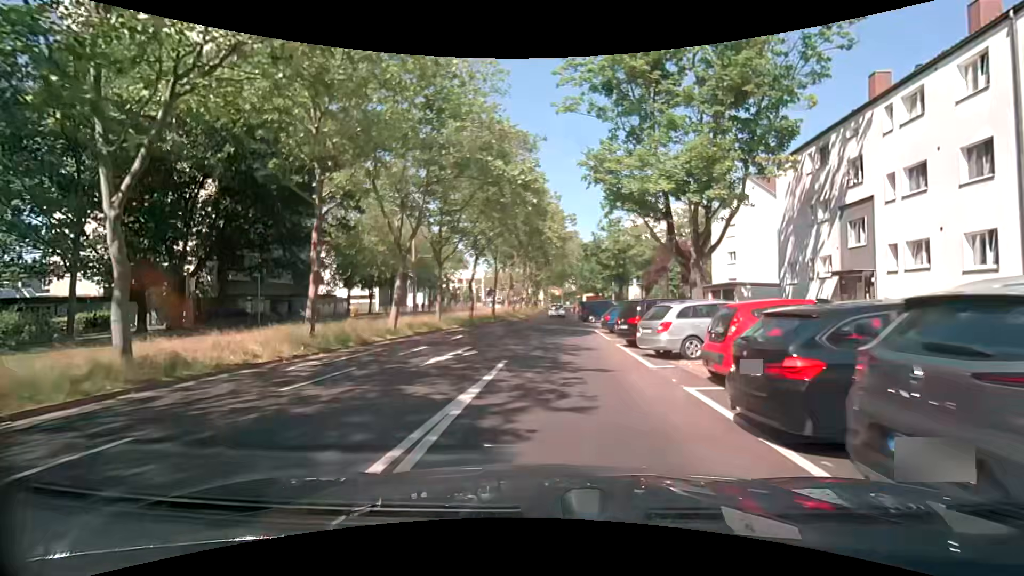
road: tertiary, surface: asphalt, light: Day
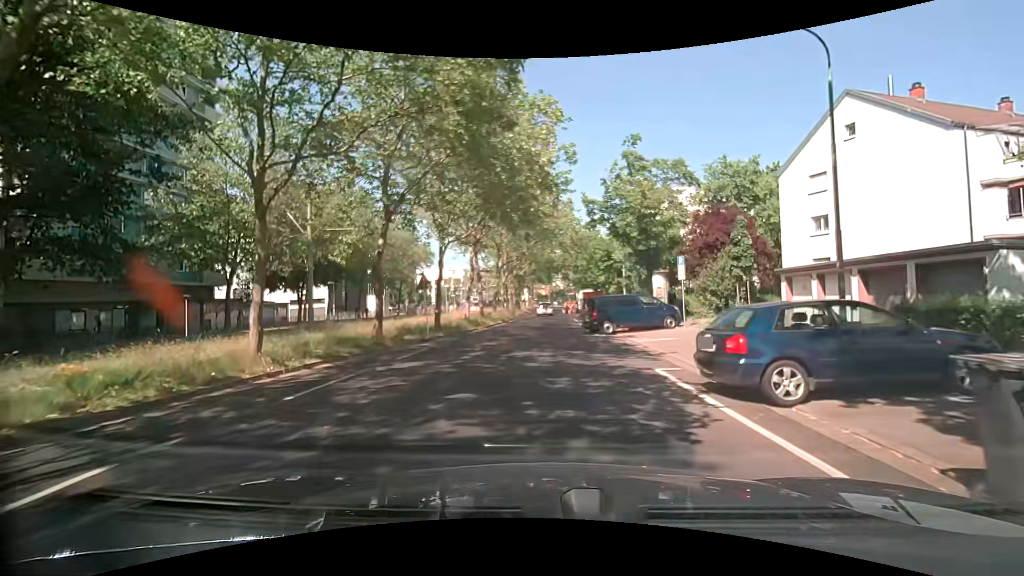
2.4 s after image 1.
(+0.4, +18.4) m; +2°
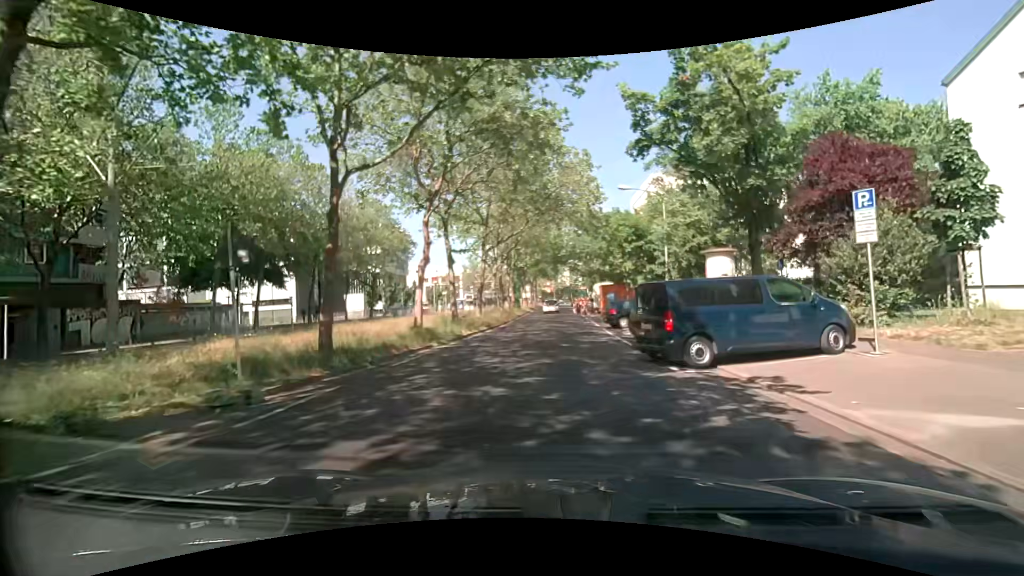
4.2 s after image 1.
(0.0, +13.7) m; 0°
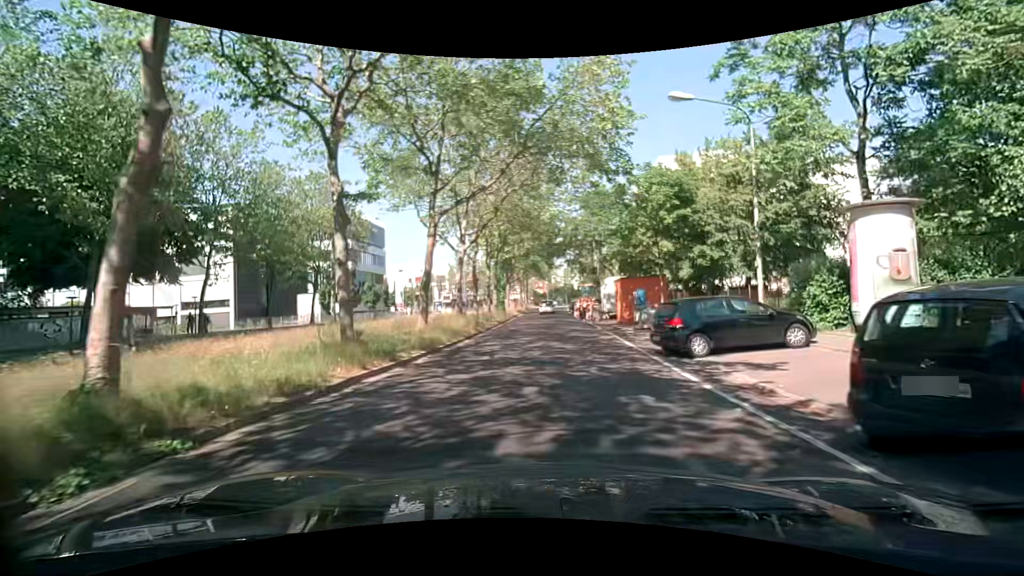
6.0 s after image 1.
(0.0, +13.5) m; 0°
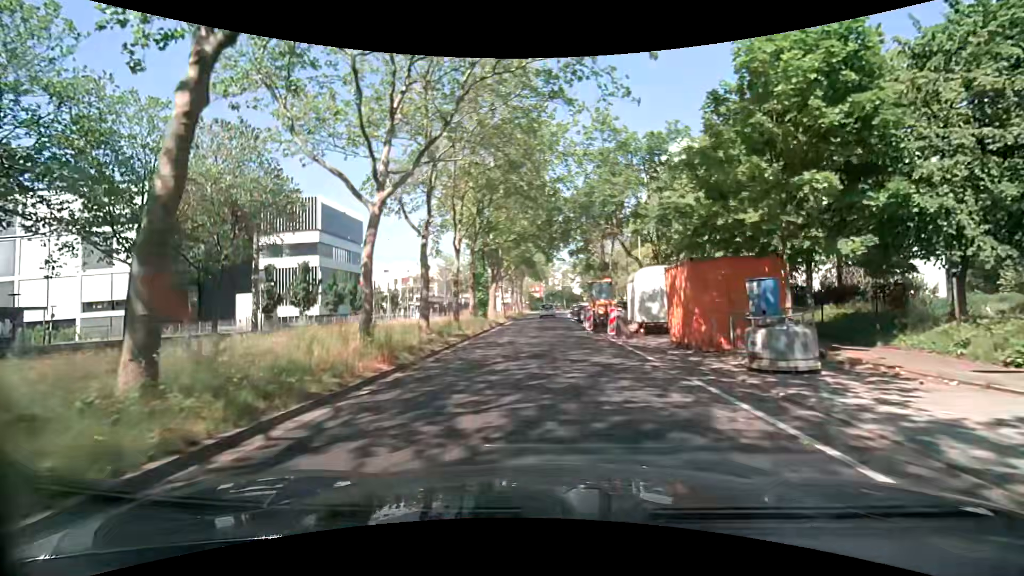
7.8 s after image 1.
(+0.1, +13.4) m; +1°
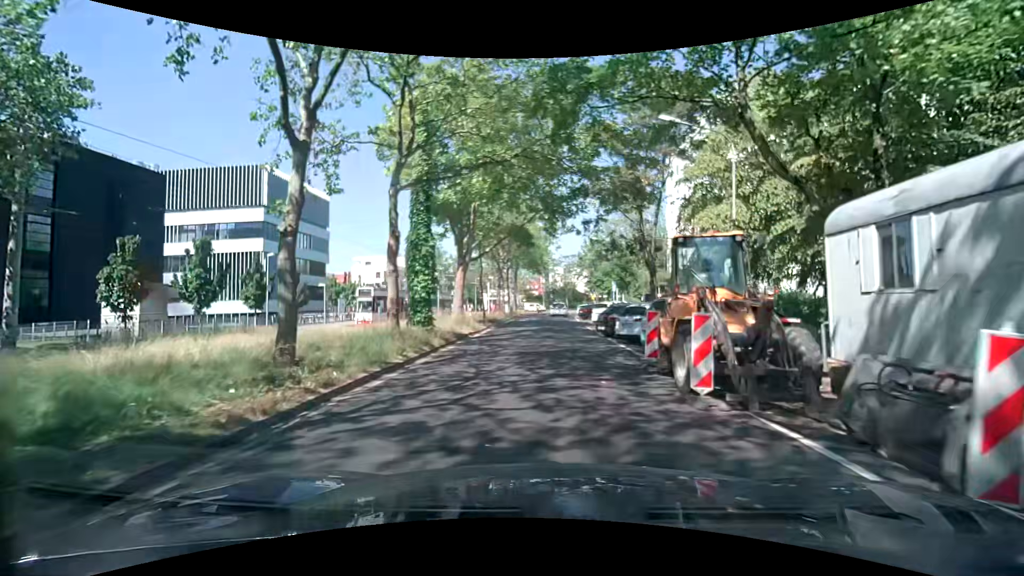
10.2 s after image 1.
(-0.2, +17.7) m; -1°
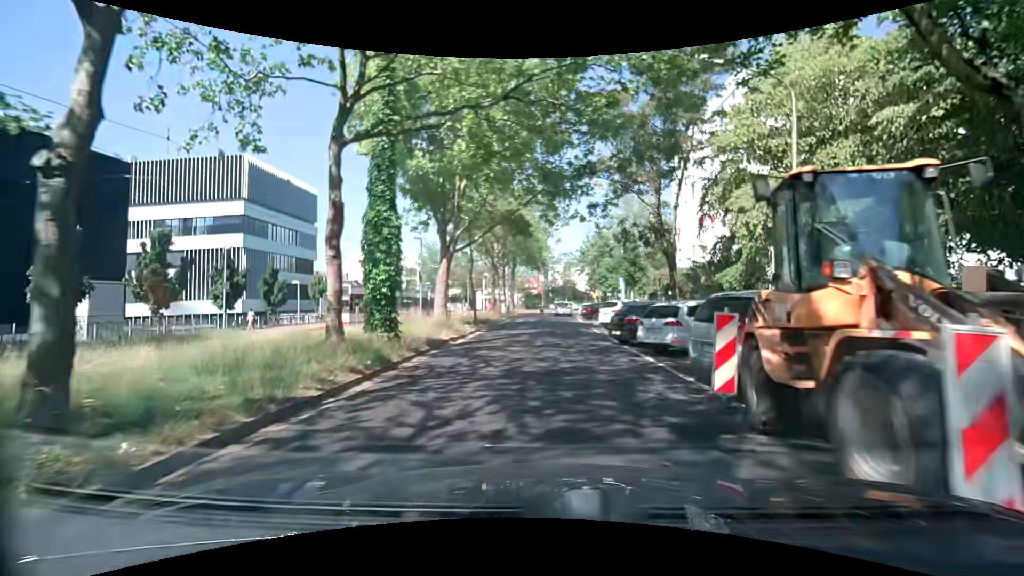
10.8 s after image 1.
(+0.1, +4.5) m; 0°
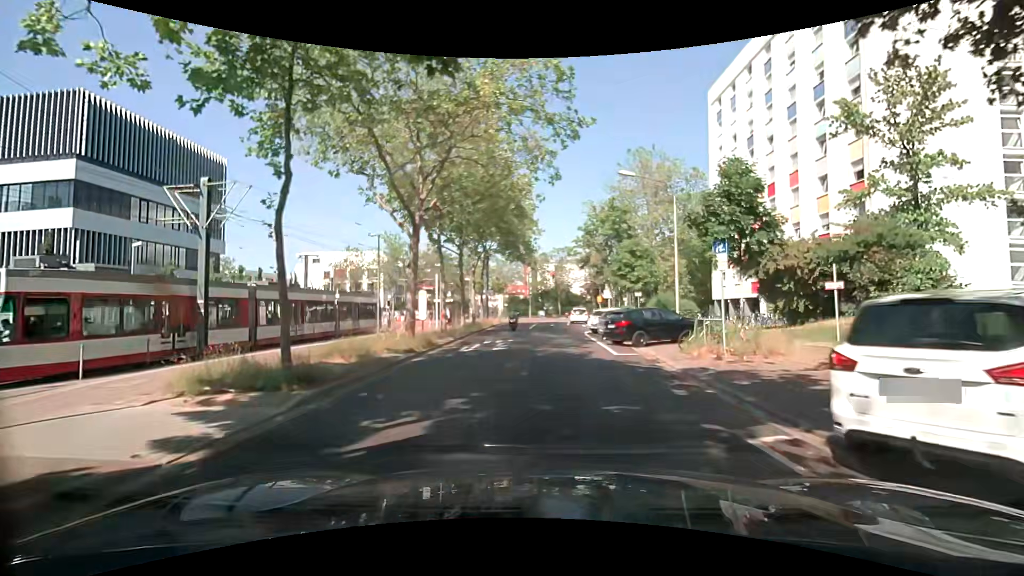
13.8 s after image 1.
(+0.4, +22.3) m; +2°
